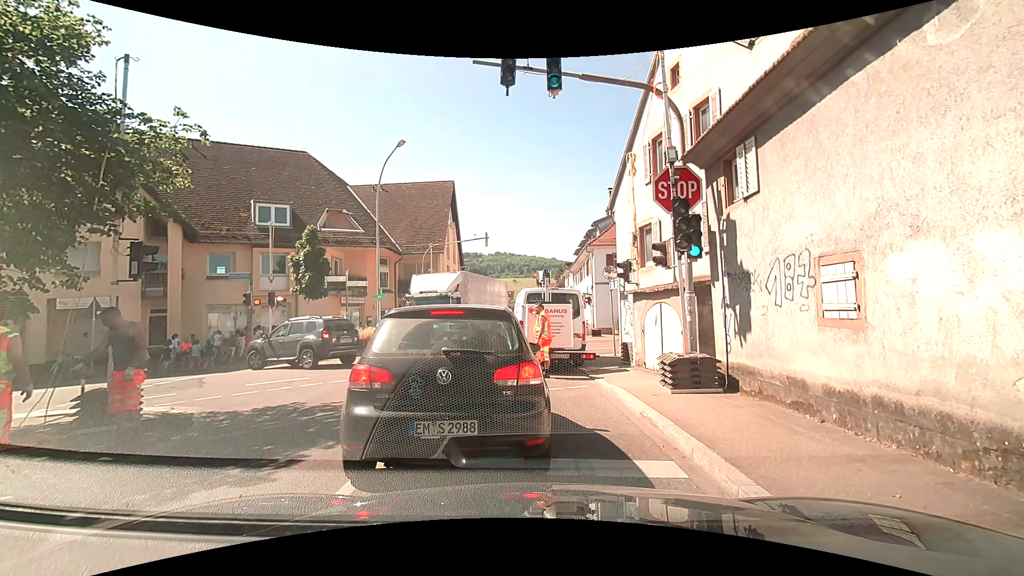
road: tertiary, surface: asphalt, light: Day
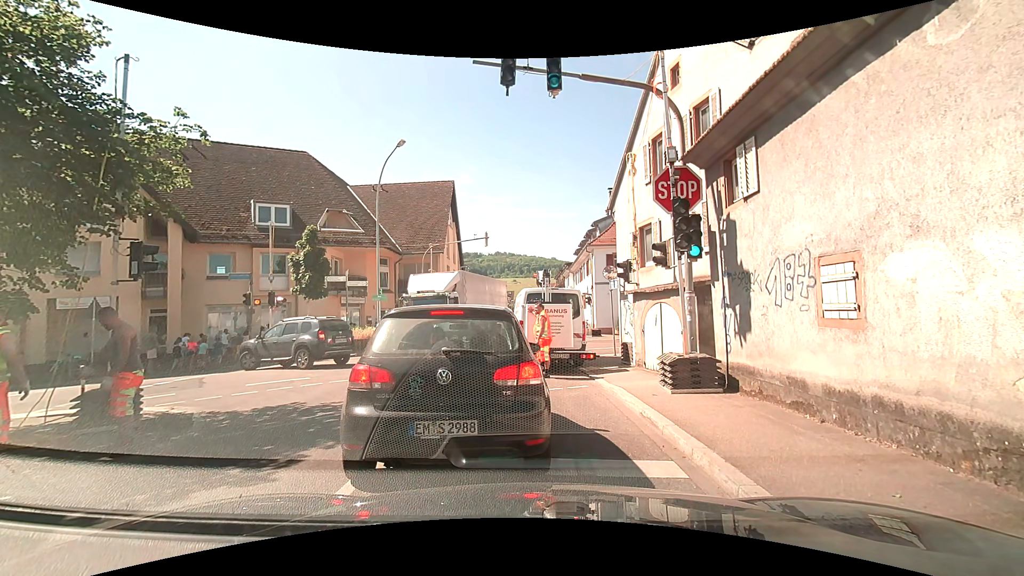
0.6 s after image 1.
(0.0, 0.0) m; 0°
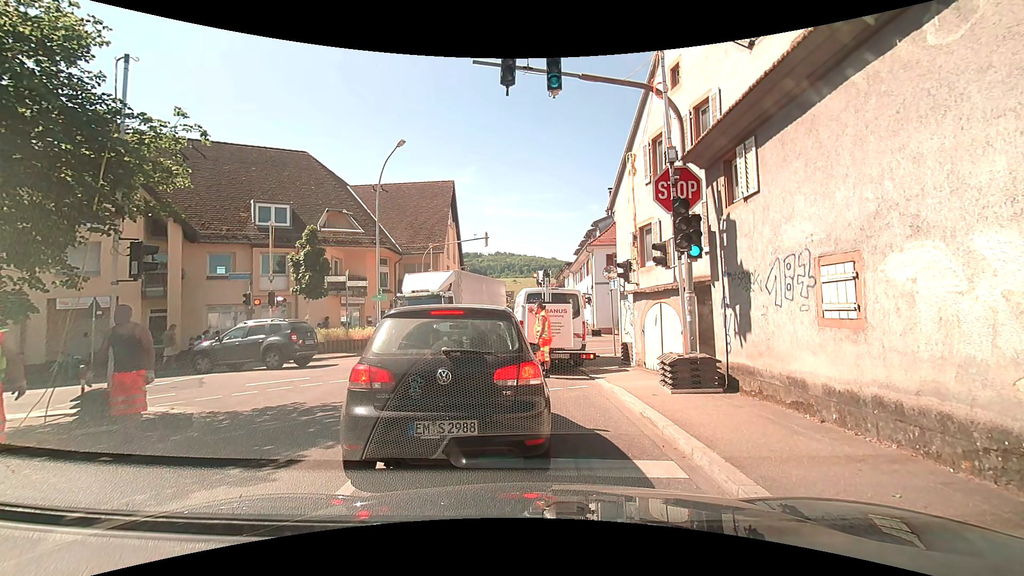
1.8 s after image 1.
(0.0, 0.0) m; 0°
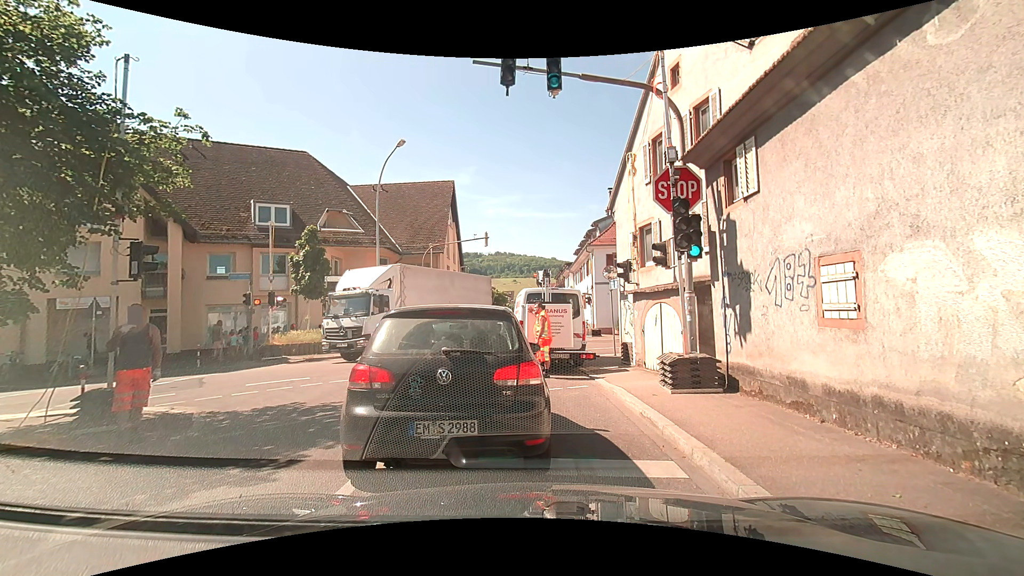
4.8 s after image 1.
(0.0, 0.0) m; 0°
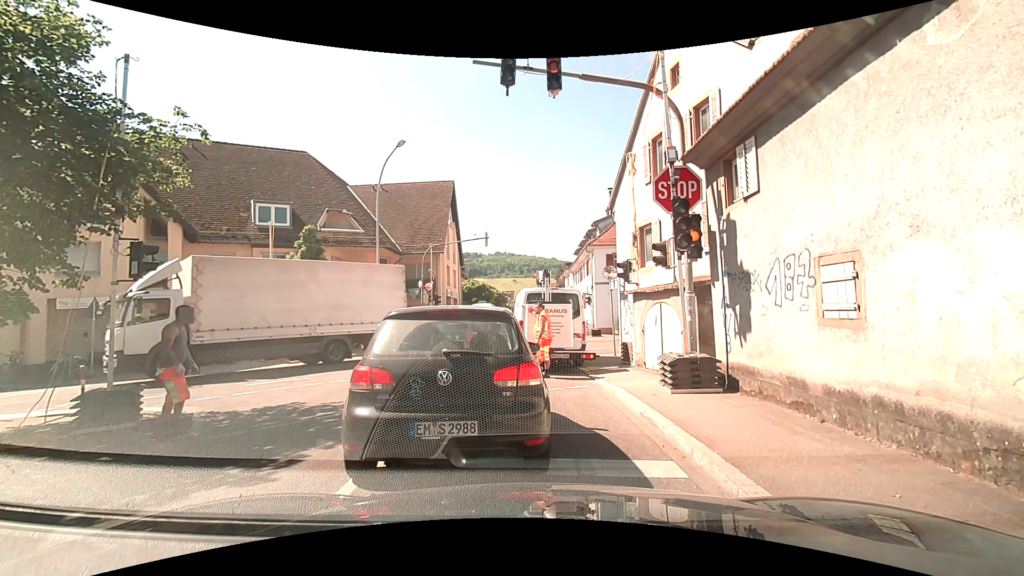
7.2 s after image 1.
(0.0, 0.0) m; 0°
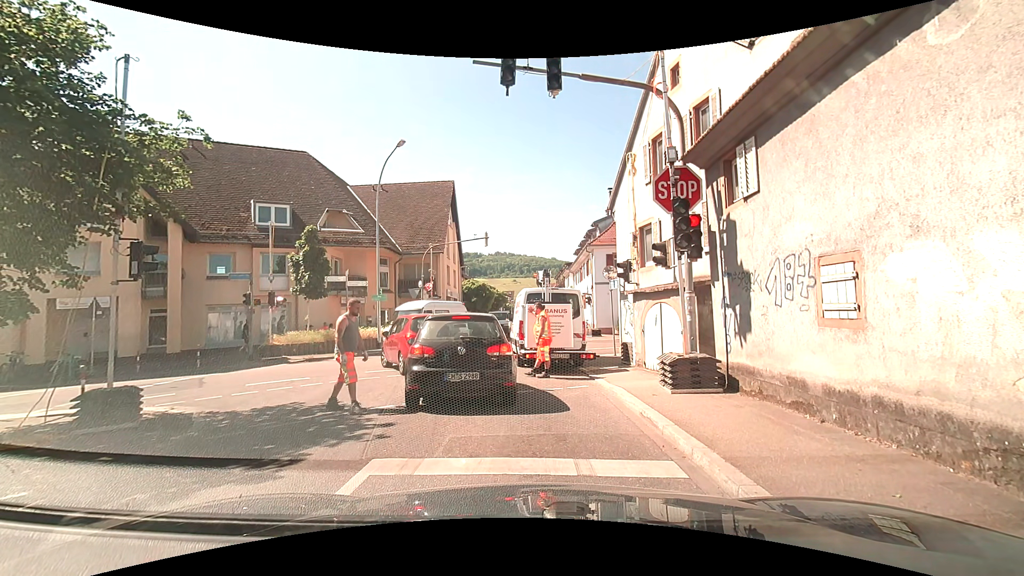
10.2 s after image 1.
(0.0, 0.0) m; 0°
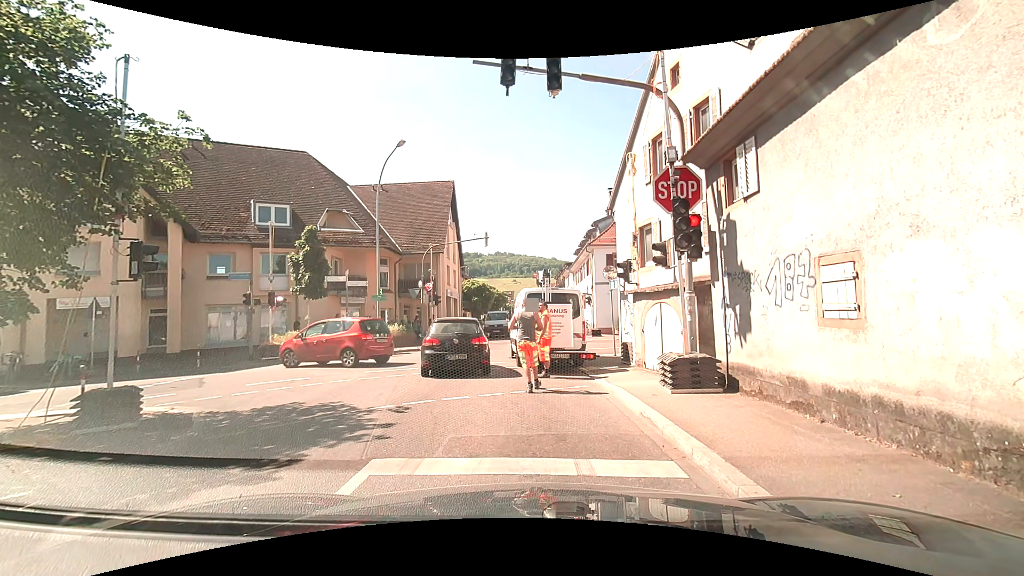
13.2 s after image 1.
(0.0, 0.0) m; 0°
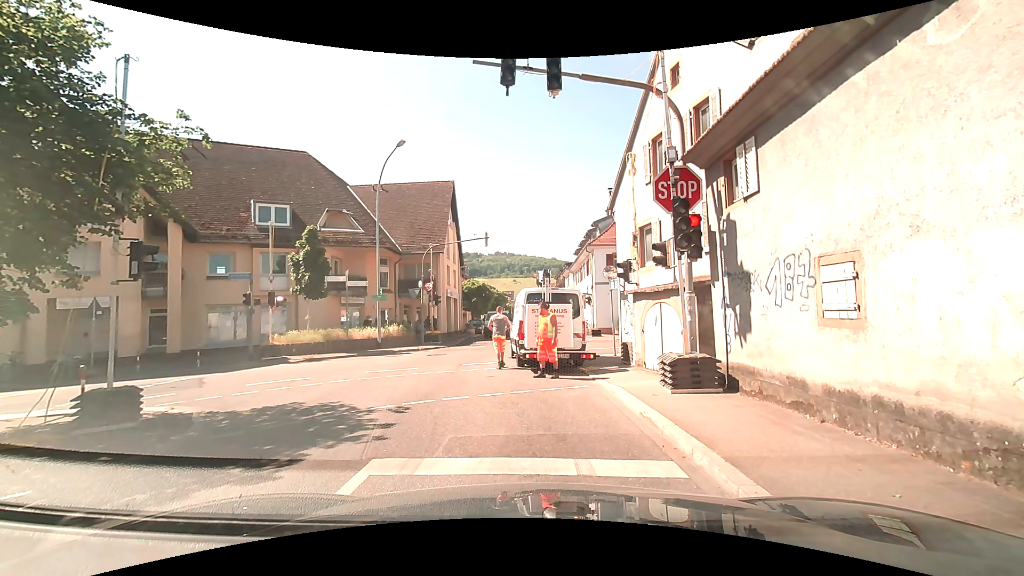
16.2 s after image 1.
(0.0, 0.0) m; 0°
(-1, +10) (-2, +20) (-2, +30) (-2, +40) (-3, +50) (-4, +60) (-5, +70) (-6, +80) (-7, +90) (-7, +100) m
